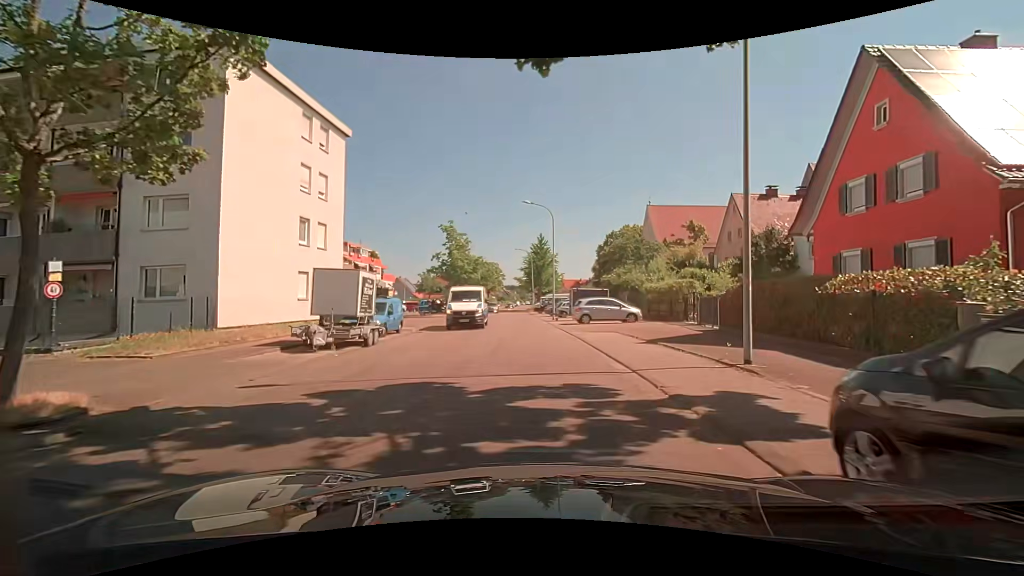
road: residential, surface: asphalt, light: Day
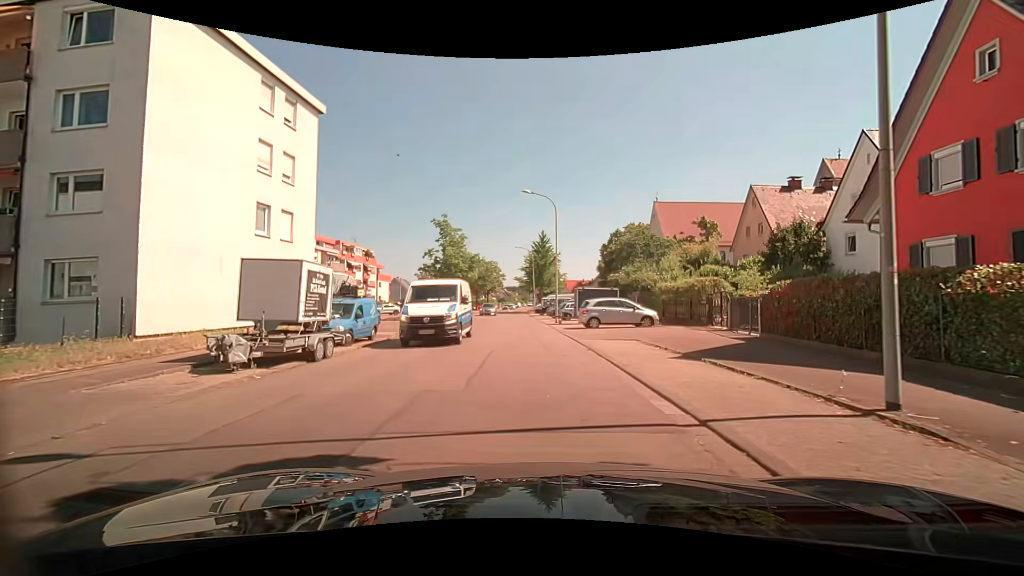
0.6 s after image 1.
(0.0, +4.0) m; 0°
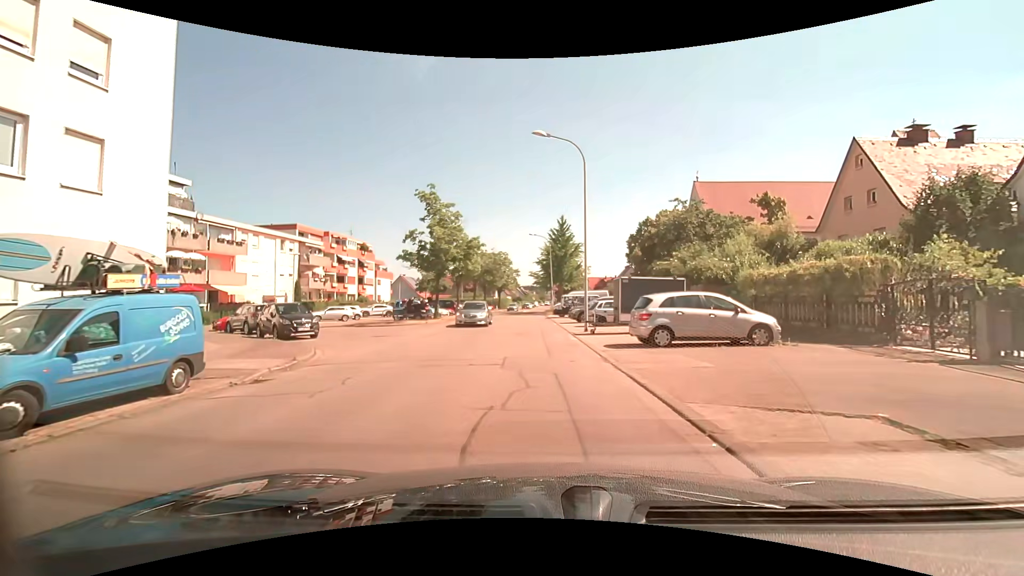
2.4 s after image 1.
(-0.1, +11.7) m; -2°
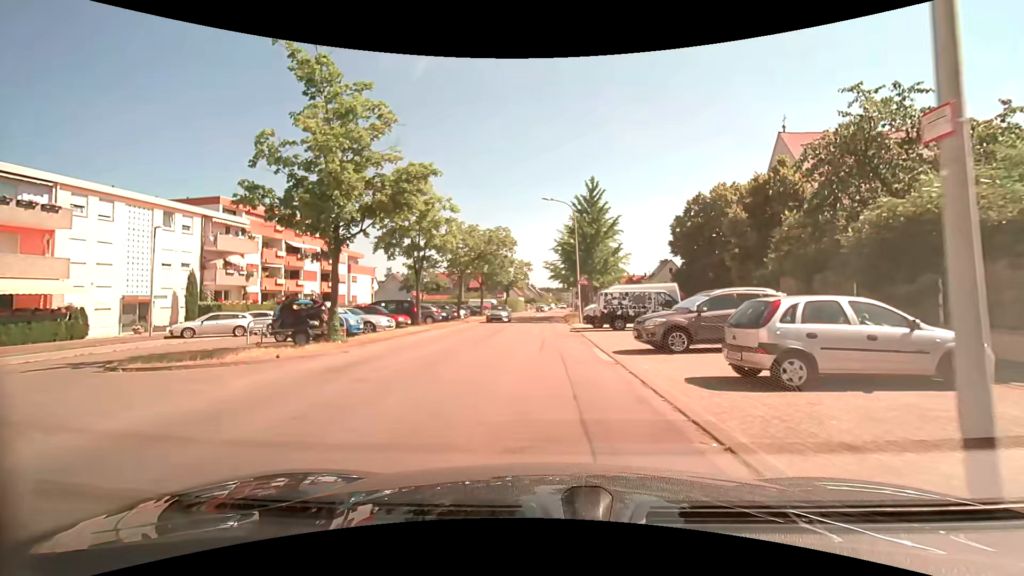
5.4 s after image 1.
(-0.6, +19.8) m; -1°
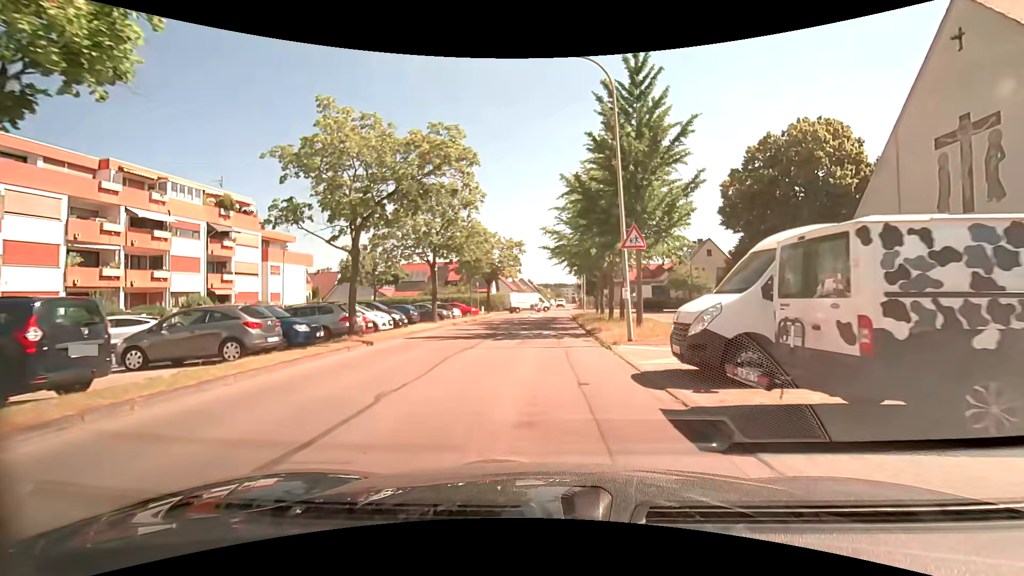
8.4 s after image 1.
(-0.3, +21.0) m; -2°
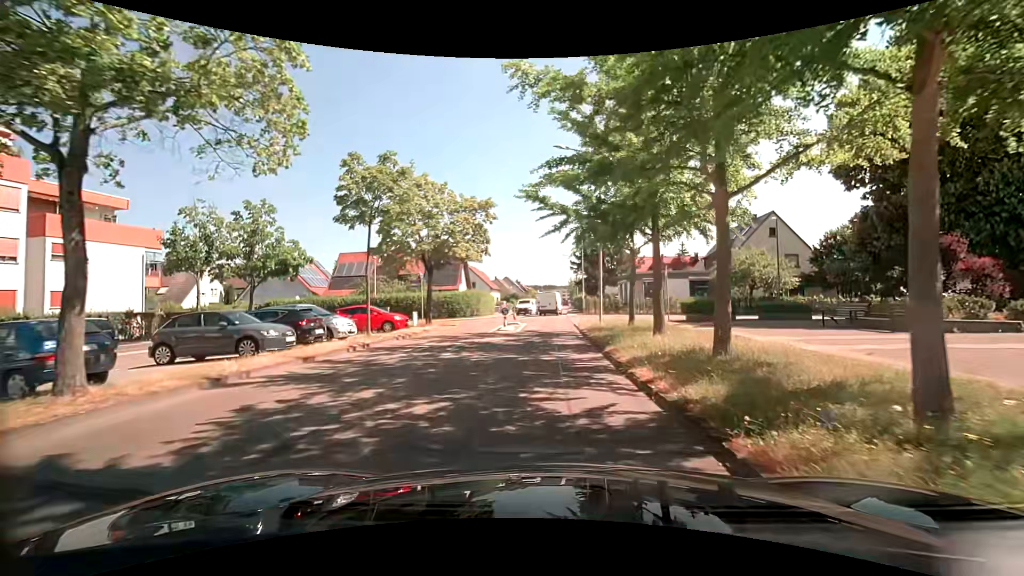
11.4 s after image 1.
(+0.7, +21.4) m; +2°
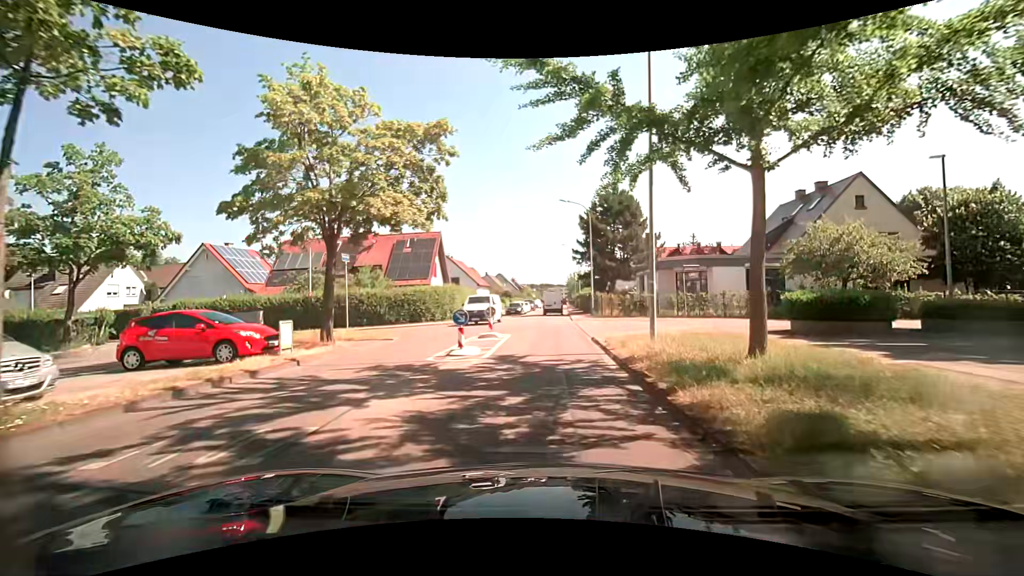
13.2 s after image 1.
(0.0, +12.8) m; 0°
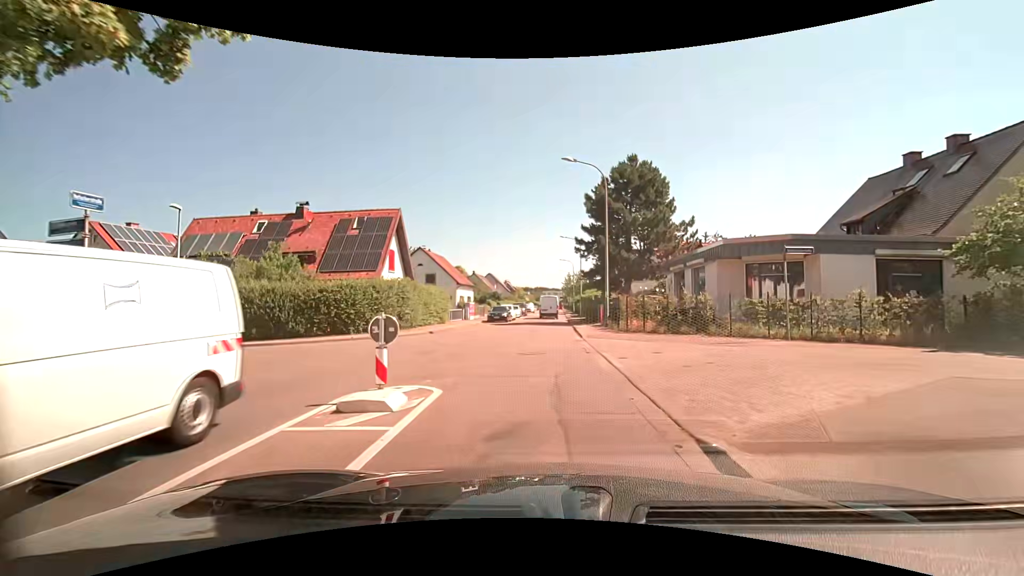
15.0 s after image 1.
(0.0, +12.5) m; 0°
